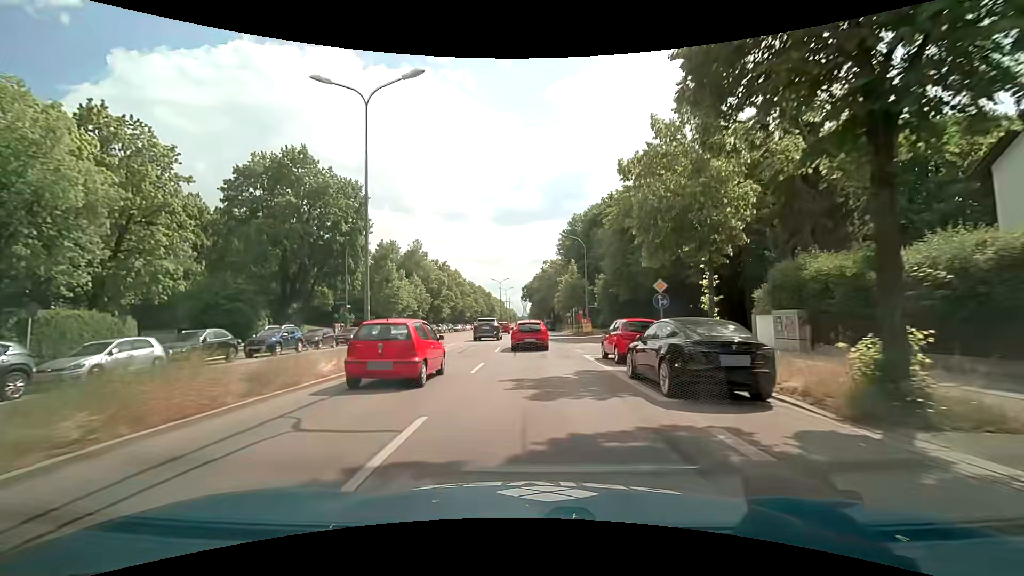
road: primary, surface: asphalt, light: Day
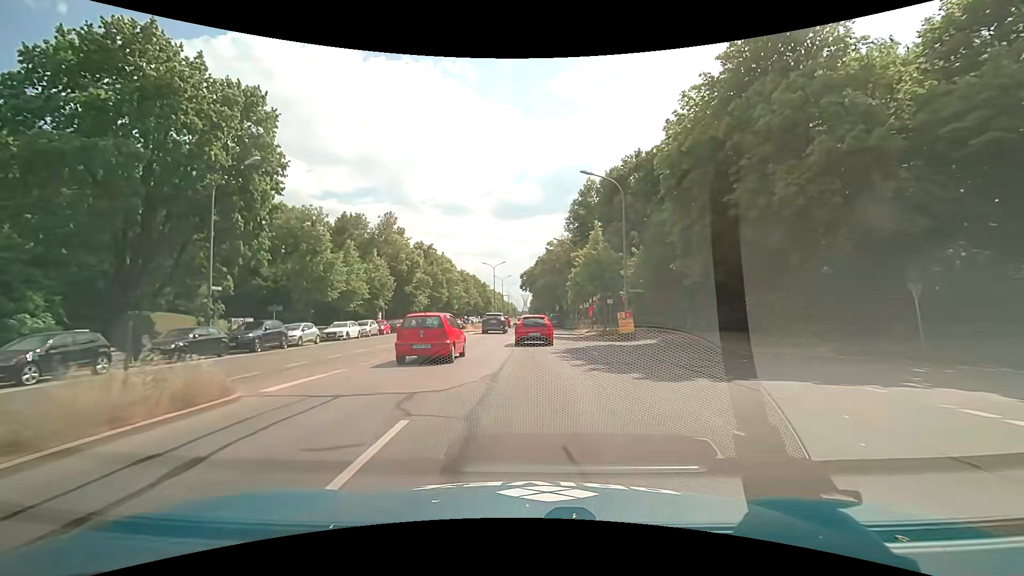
(-0.1, +20.0) m; 0°
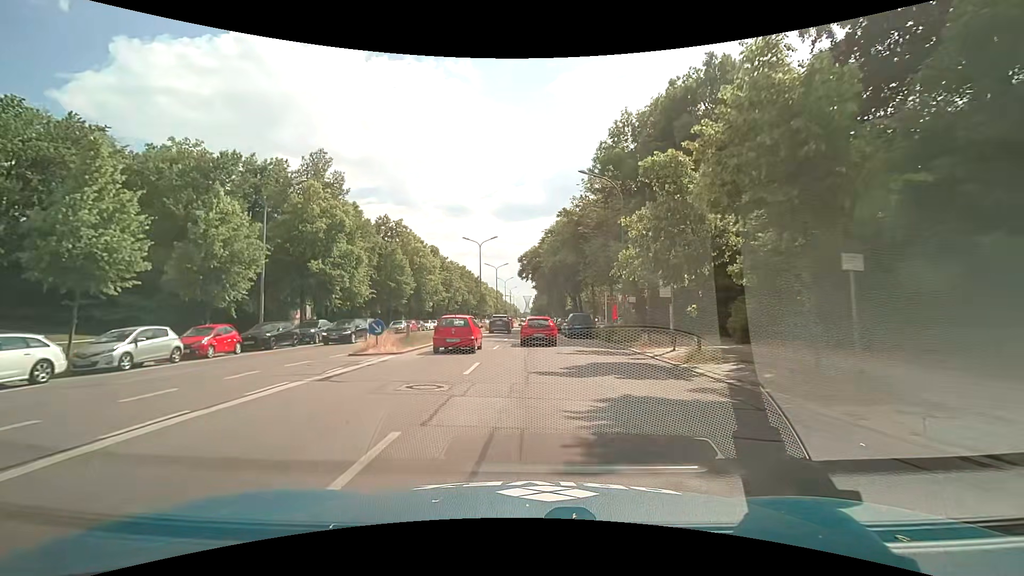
(0.0, +27.0) m; 0°
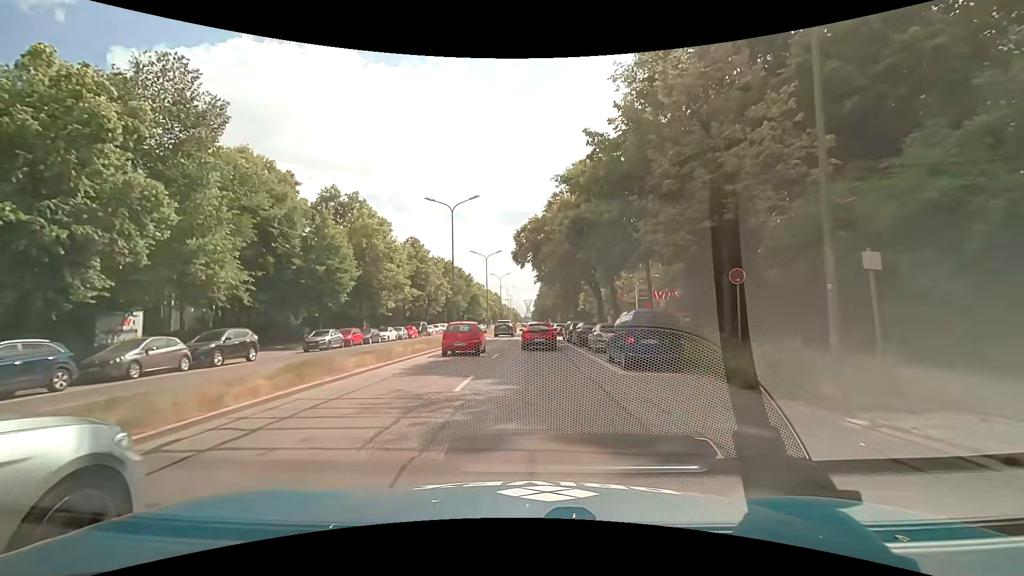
(+0.1, +20.5) m; 0°
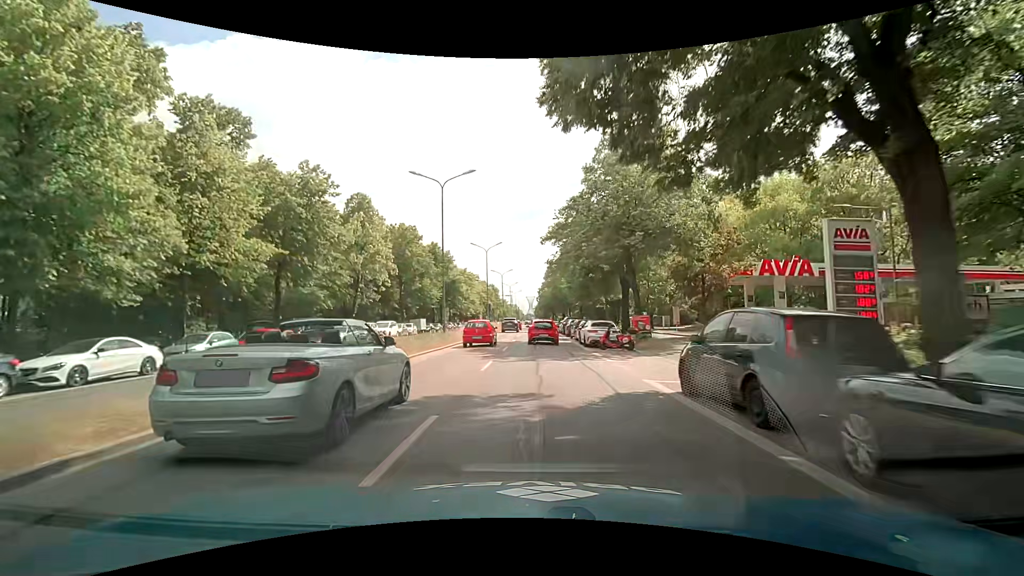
(+0.1, +33.3) m; -1°
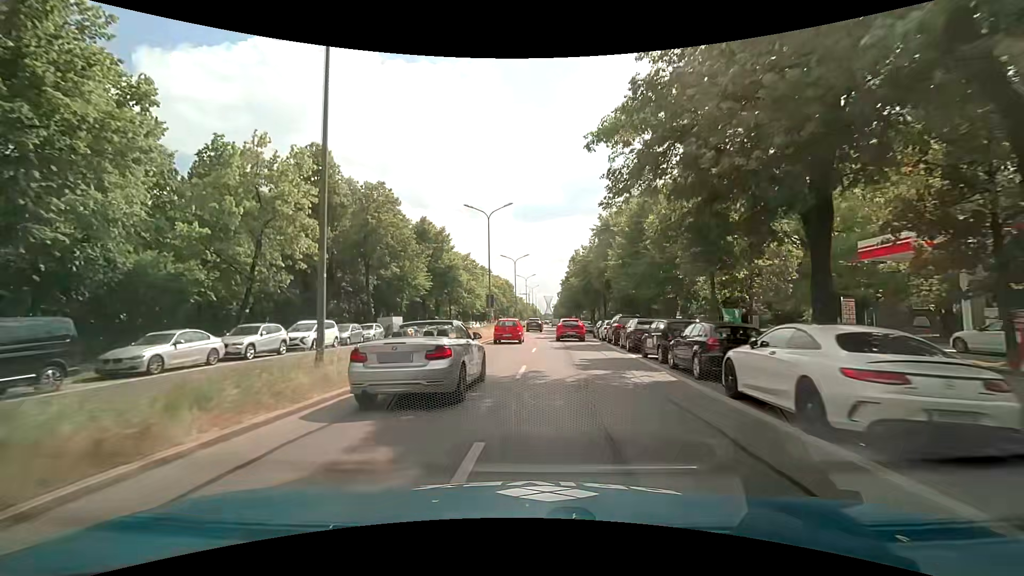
(-0.1, +20.0) m; -1°
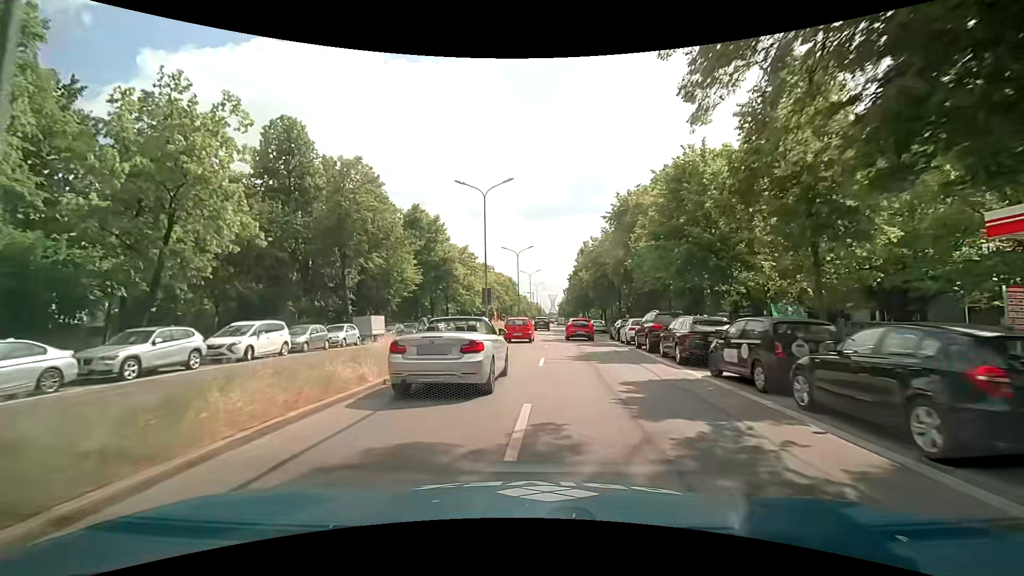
(0.0, +6.9) m; 0°
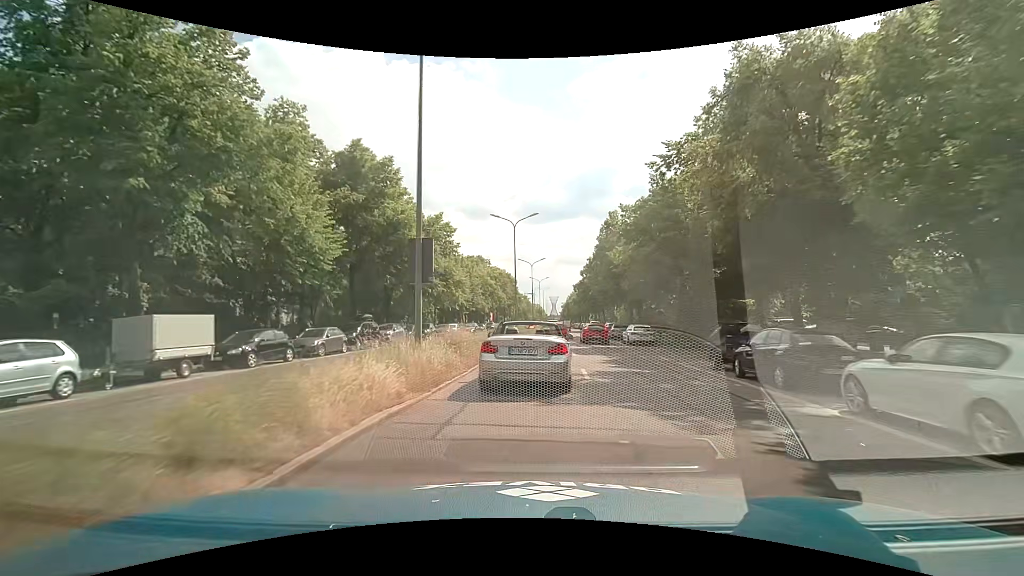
(-0.1, +20.8) m; 0°
(0, +10) (0, +20) (+1, +30) (+2, +40) (+2, +50) (+3, +60) (+3, +70) (+4, +80) (+4, +90) (+5, +100) m
